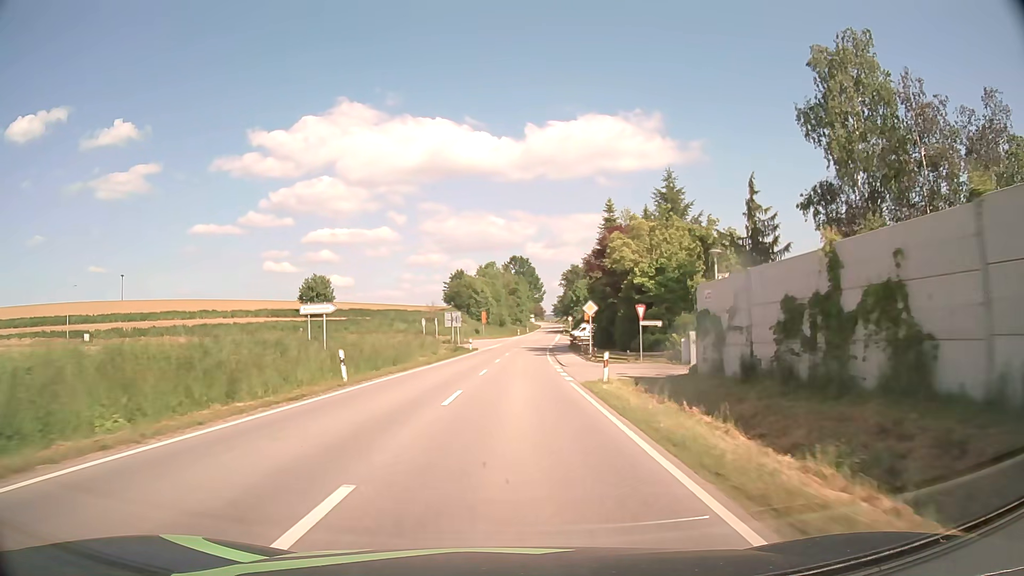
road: secondary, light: Day
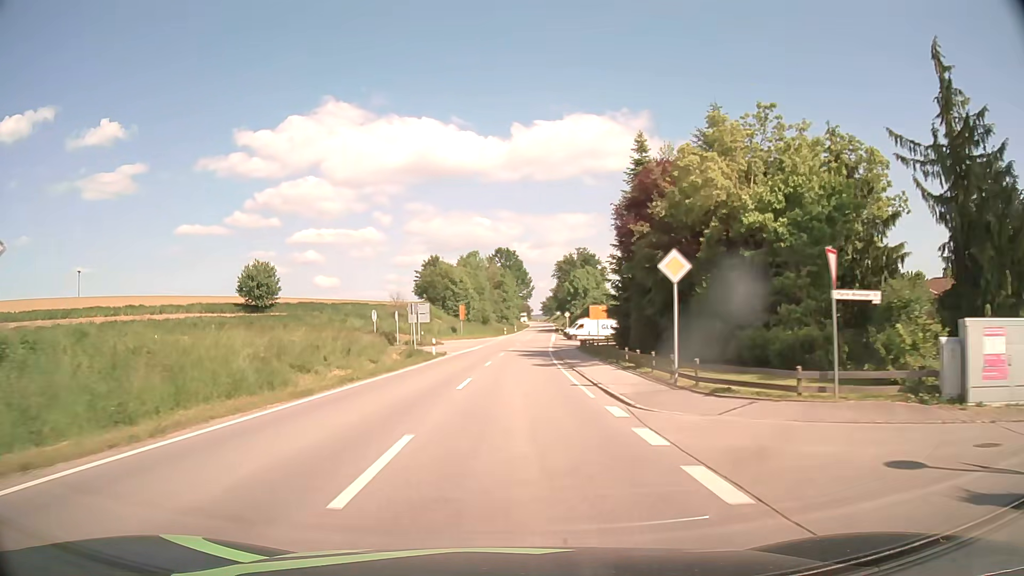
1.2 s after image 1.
(+0.2, +20.8) m; +1°
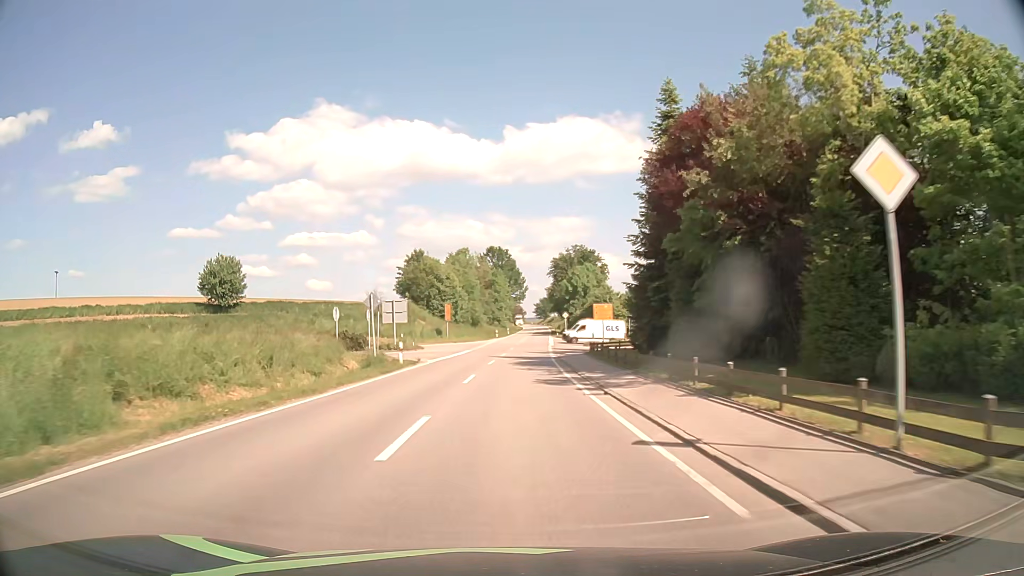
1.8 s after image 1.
(+0.1, +9.8) m; 0°
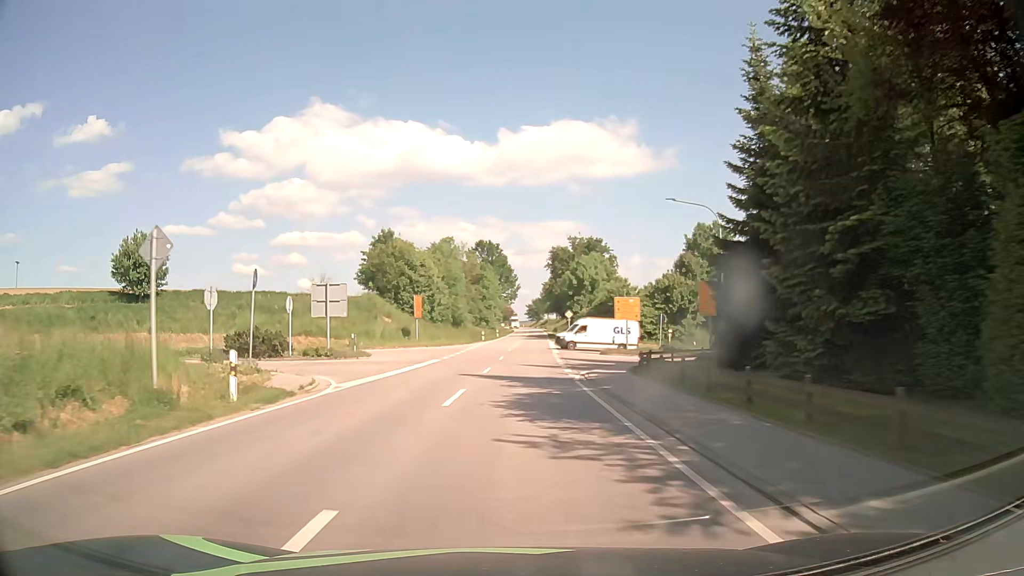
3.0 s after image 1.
(+0.2, +18.0) m; +1°
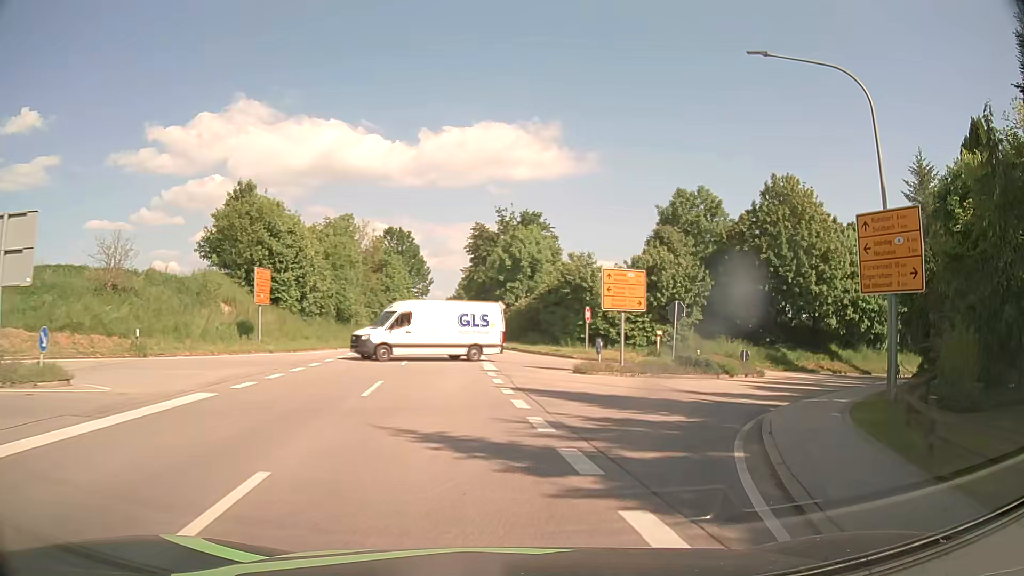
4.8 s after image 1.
(+0.5, +22.2) m; +6°
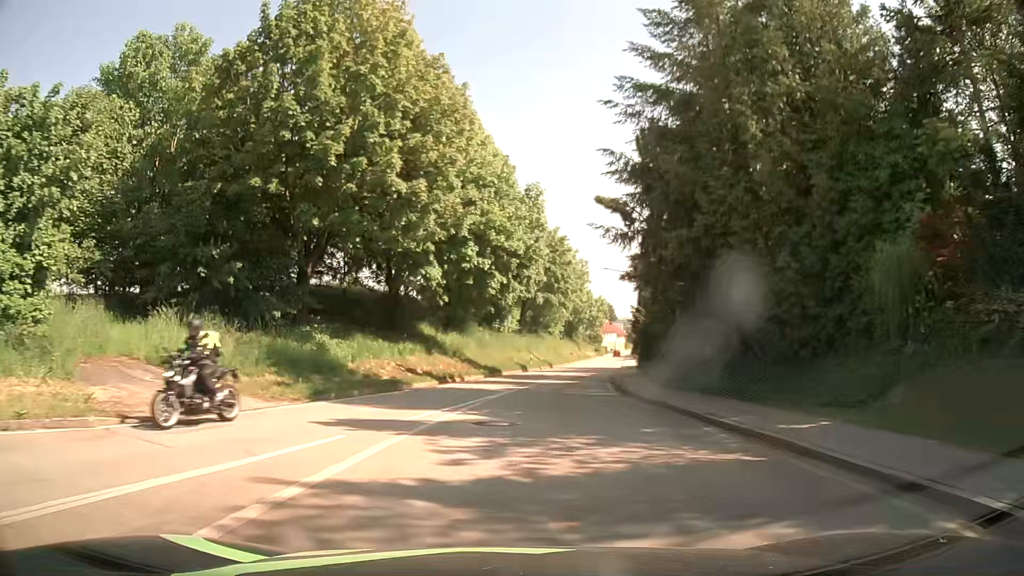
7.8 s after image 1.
(+13.0, +29.2) m; +38°
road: tertiary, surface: asphalt
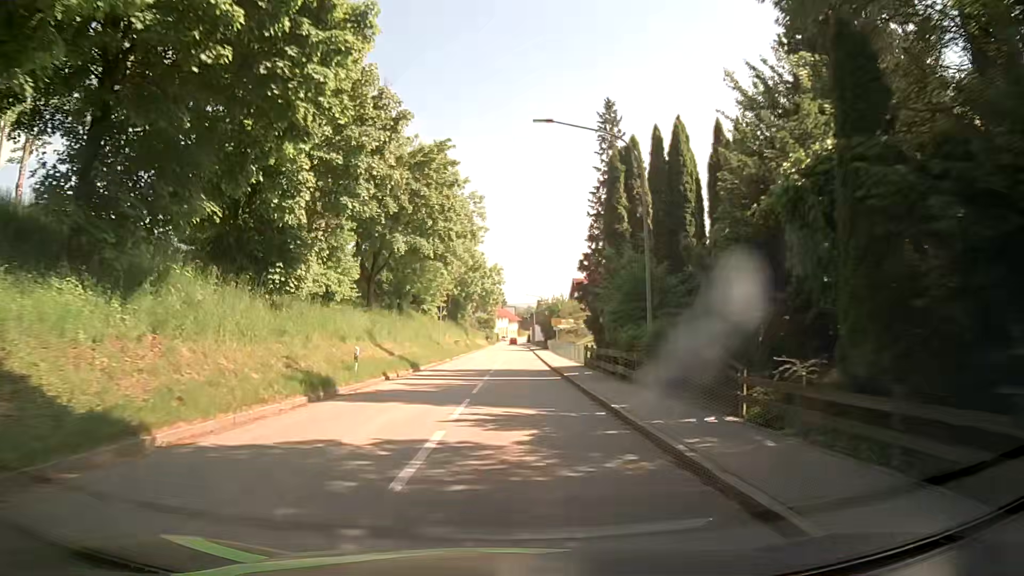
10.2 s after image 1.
(+2.8, +31.2) m; +9°
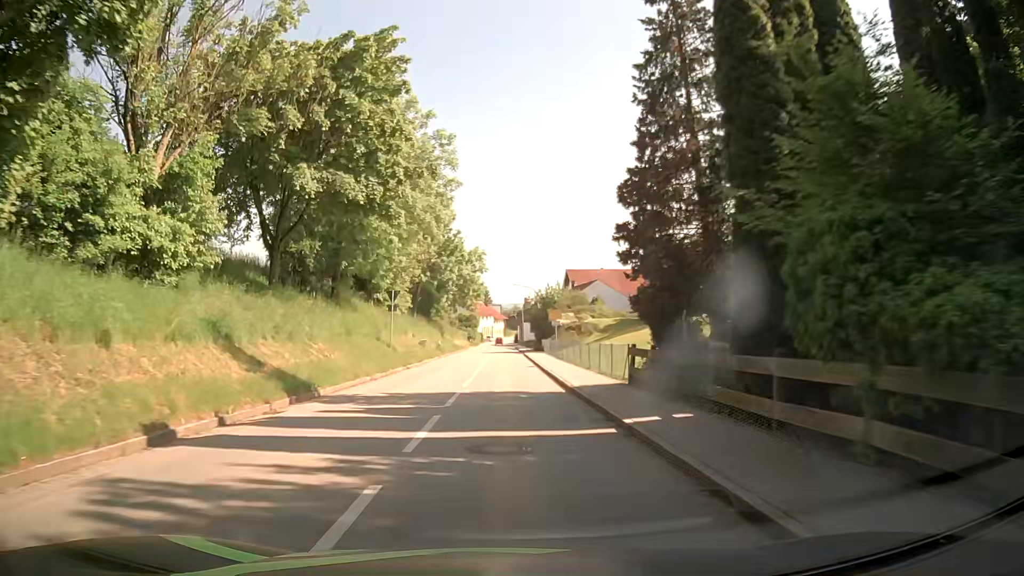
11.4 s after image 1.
(+0.4, +16.1) m; +3°
(0, +10) (0, +20) (-1, +30) (-1, +40) (-1, +50) (-1, +60) (-1, +70) (-1, +80) (-2, +90) (-2, +100) m
